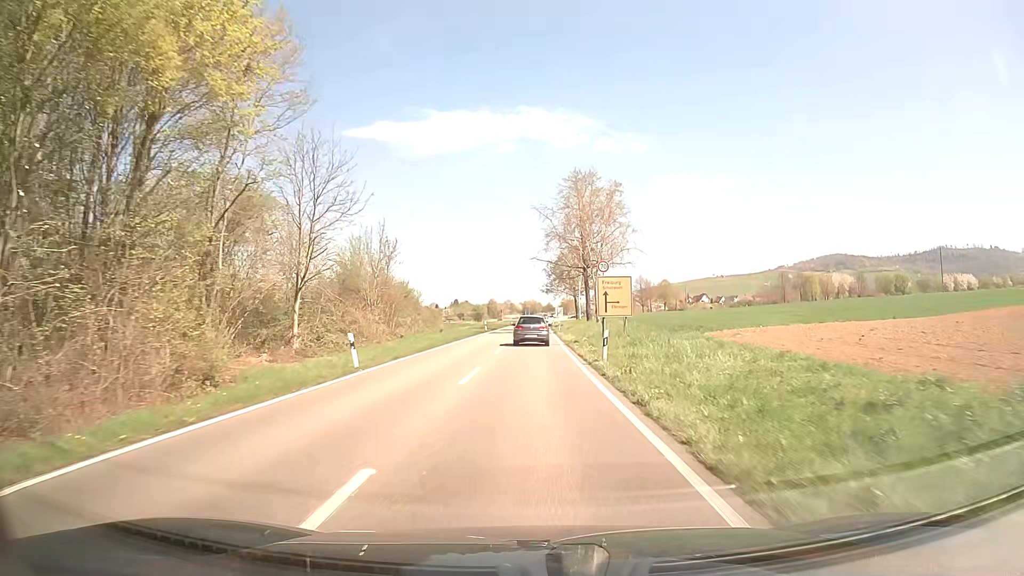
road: primary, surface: asphalt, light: Day
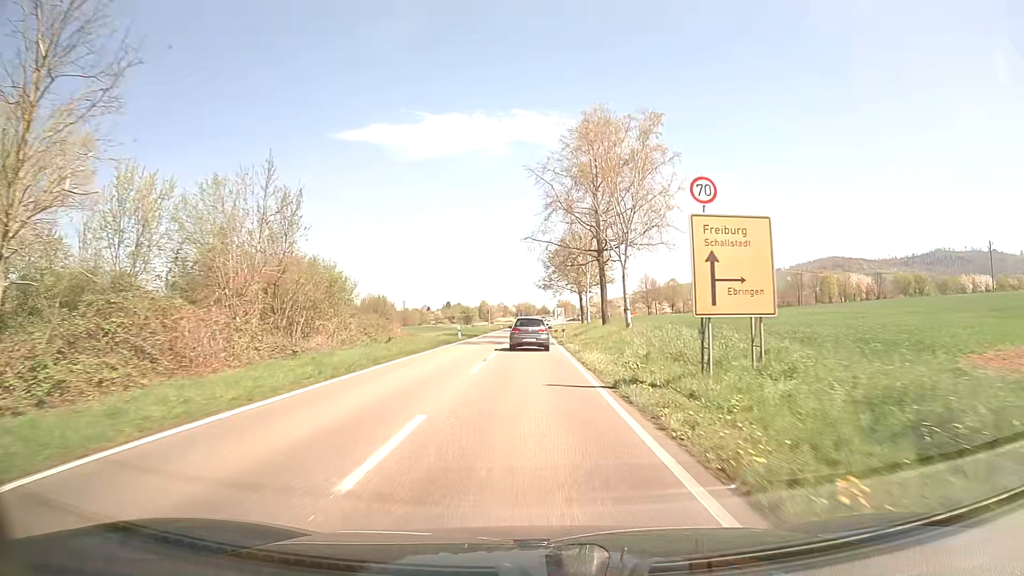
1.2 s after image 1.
(+0.1, +20.8) m; +1°
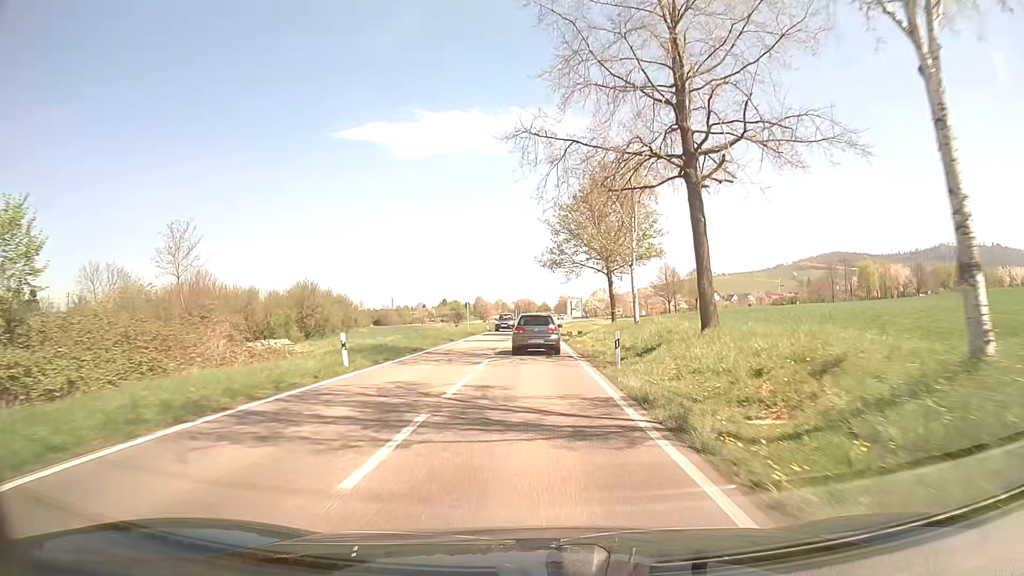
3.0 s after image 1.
(+0.1, +30.1) m; 0°
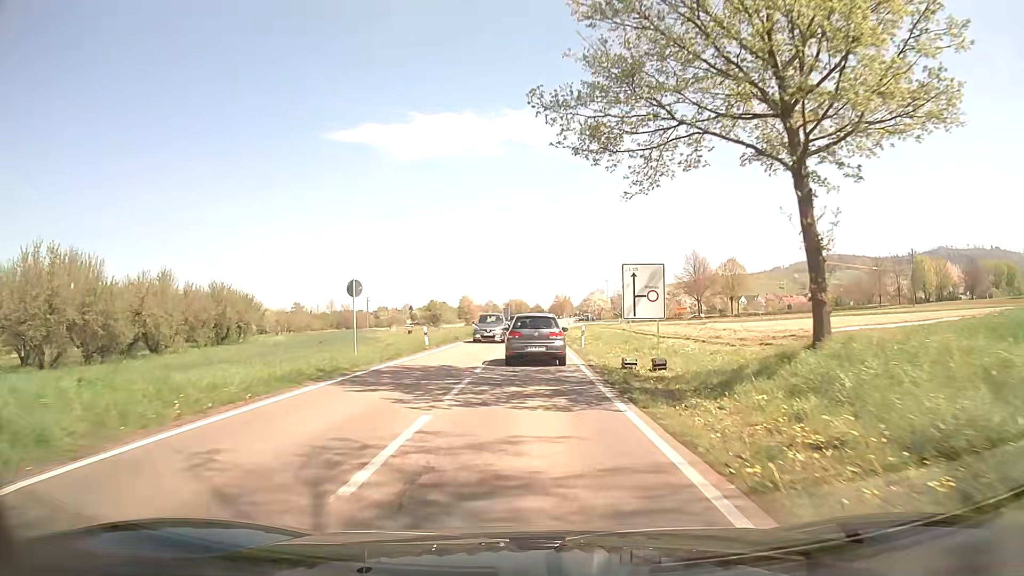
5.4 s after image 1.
(+0.1, +36.5) m; +1°
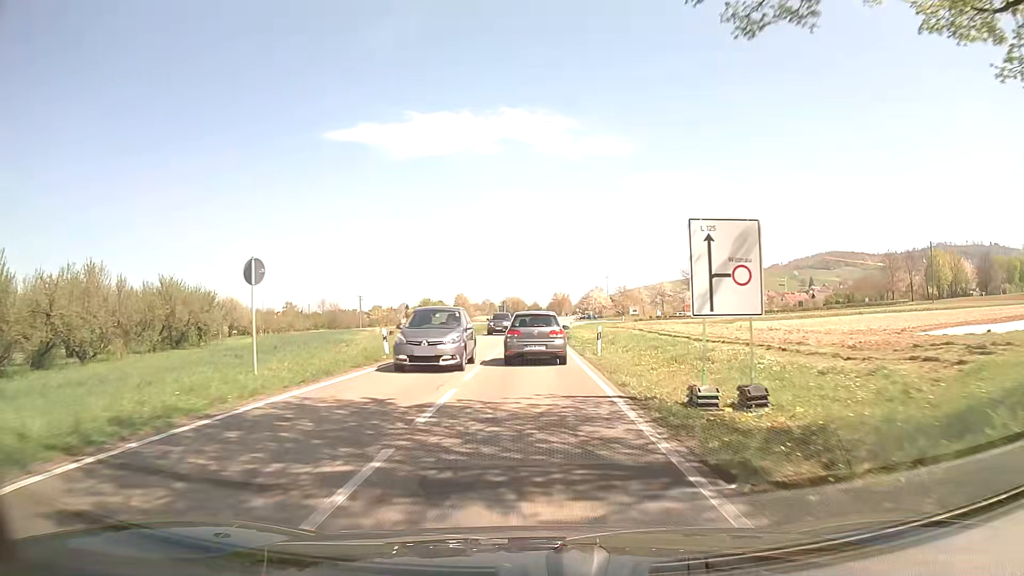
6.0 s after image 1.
(0.0, +8.5) m; 0°
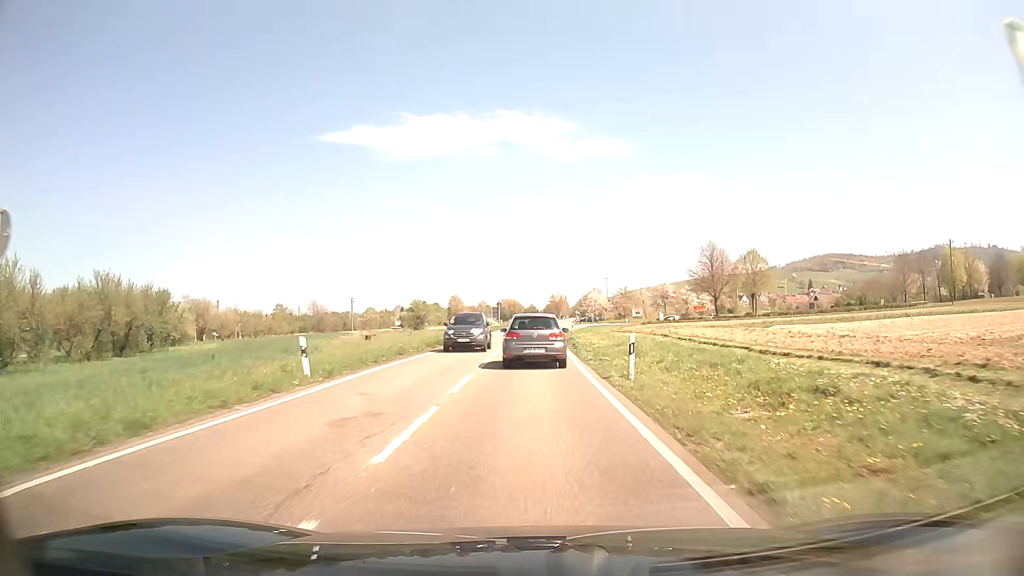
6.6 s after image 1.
(0.0, +8.2) m; 0°
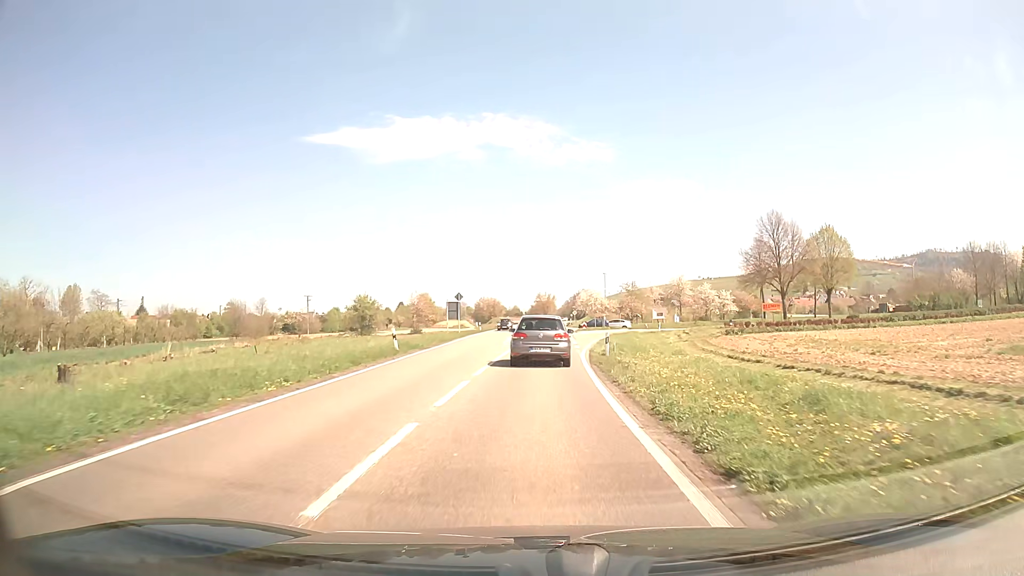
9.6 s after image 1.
(+0.5, +37.9) m; +2°
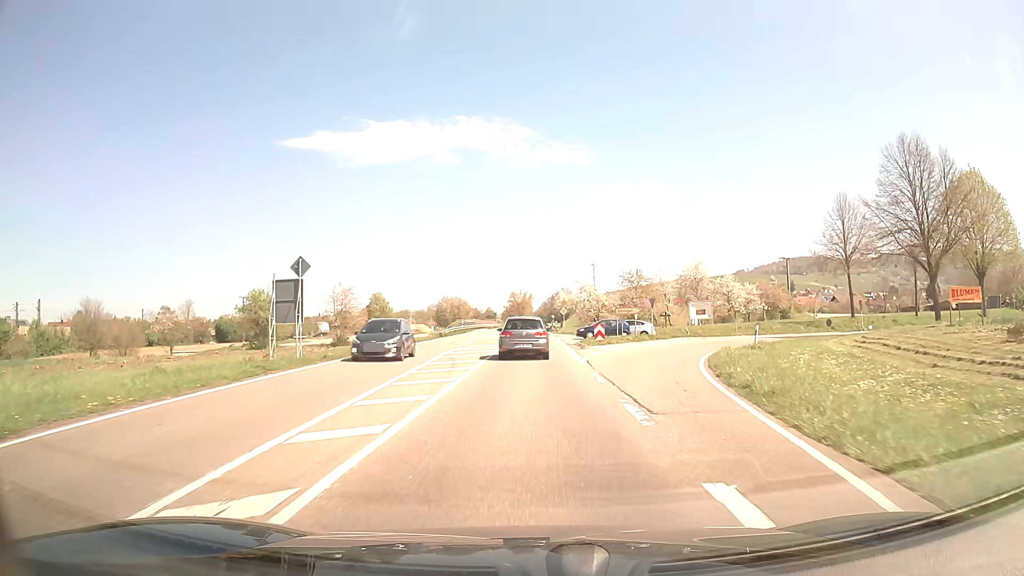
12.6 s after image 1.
(+1.0, +37.1) m; +2°
(0, +10) (0, +20) (0, +30) (0, +40) (0, +50) (0, +60) (0, +70) (+1, +80) (+1, +90) (+1, +100) m
